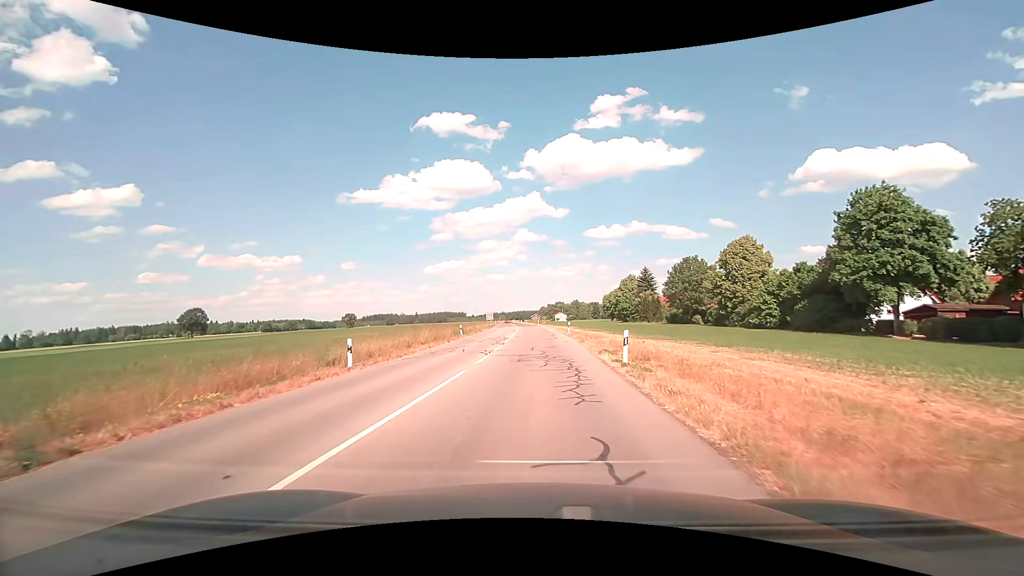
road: tertiary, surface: asphalt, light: Day
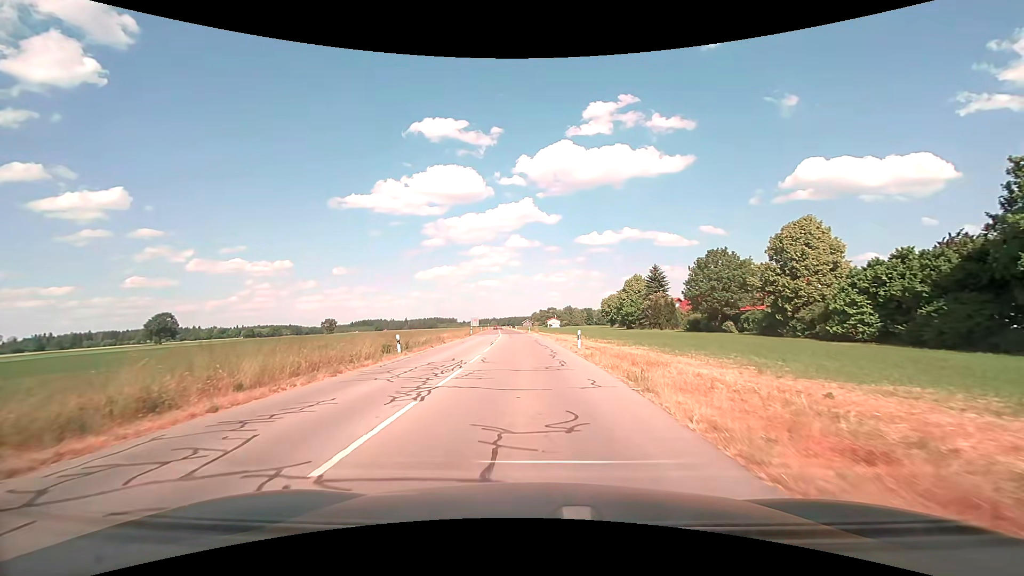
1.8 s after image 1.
(+0.2, +17.1) m; +1°
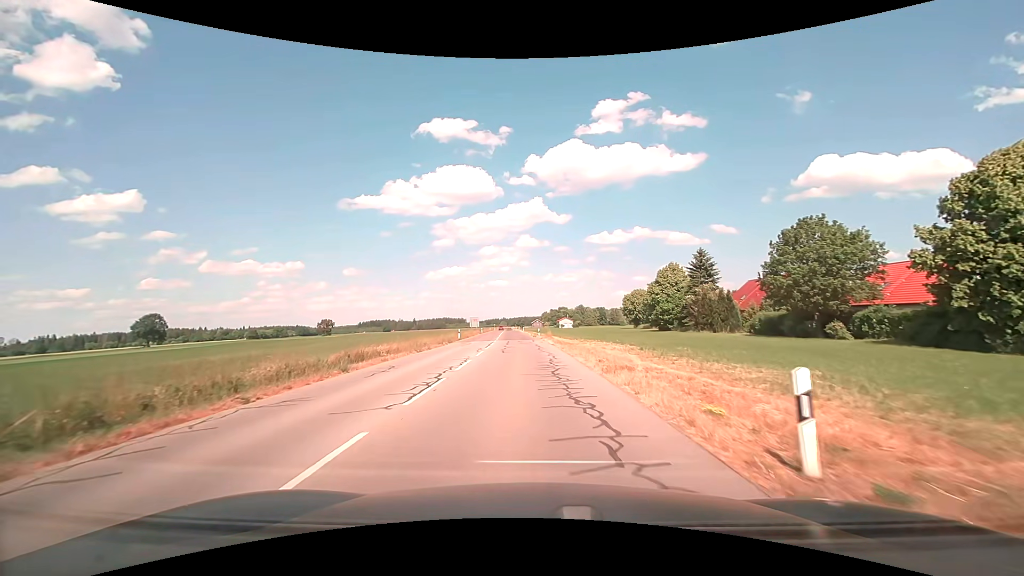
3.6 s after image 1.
(-0.2, +20.6) m; -1°
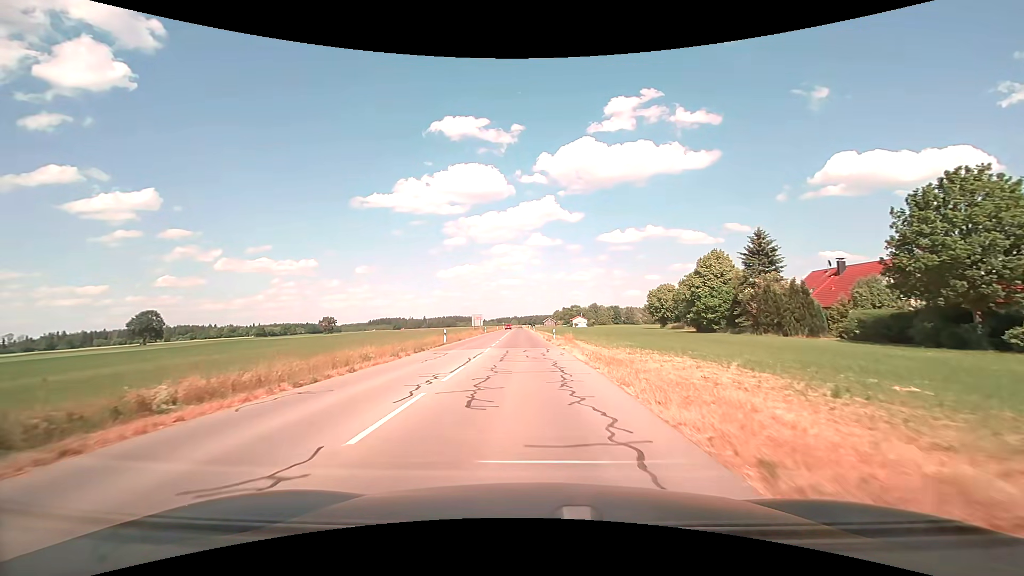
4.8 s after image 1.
(-0.2, +14.8) m; -1°
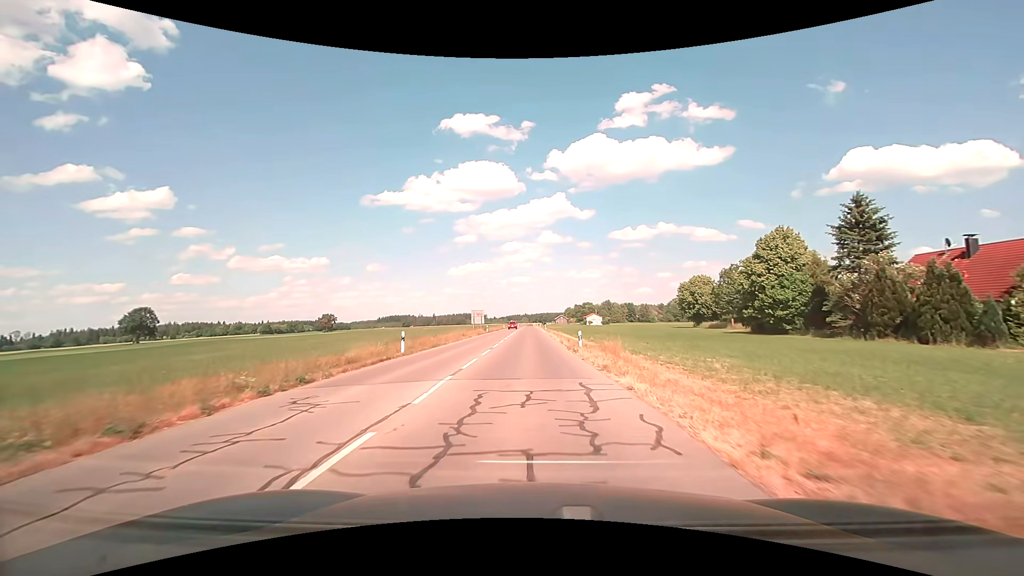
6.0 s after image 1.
(-0.2, +15.5) m; -1°
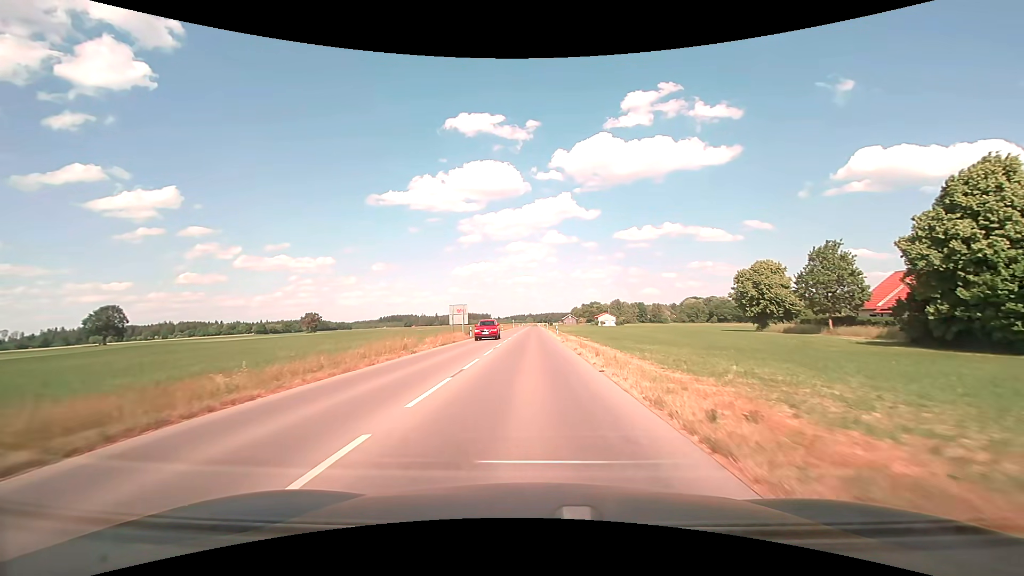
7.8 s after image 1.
(-0.3, +24.5) m; -1°
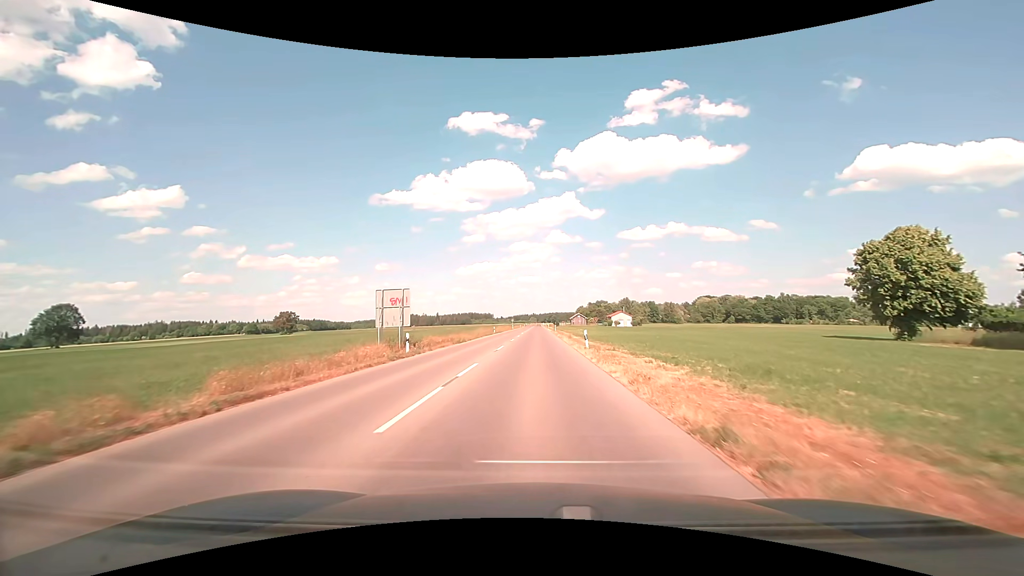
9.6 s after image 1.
(-0.1, +26.2) m; 0°
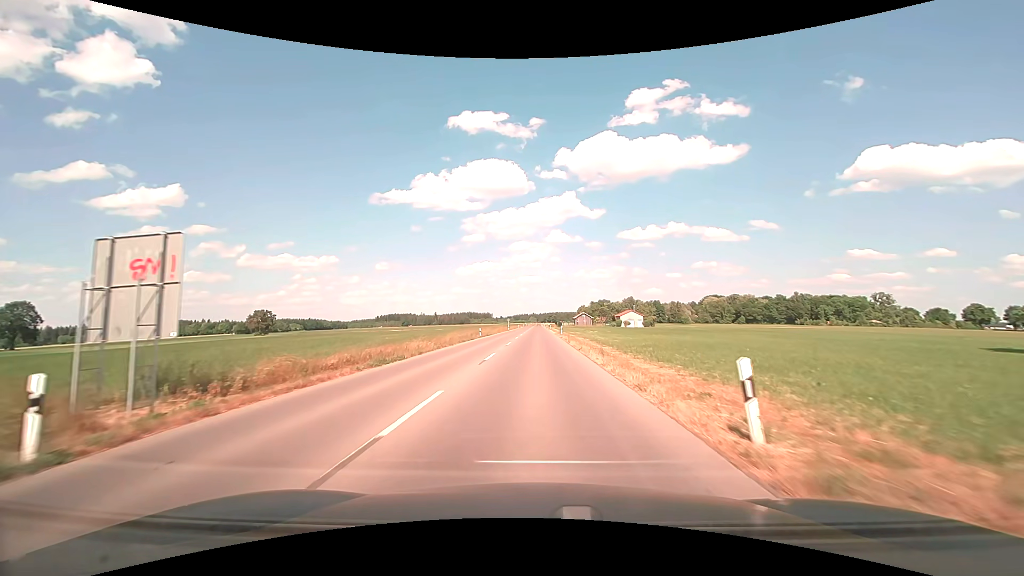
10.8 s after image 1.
(0.0, +18.4) m; 0°
(0, +10) (0, +20) (0, +30) (0, +40) (0, +50) (0, +60) (0, +70) (0, +80) (0, +90) (0, +100) m
